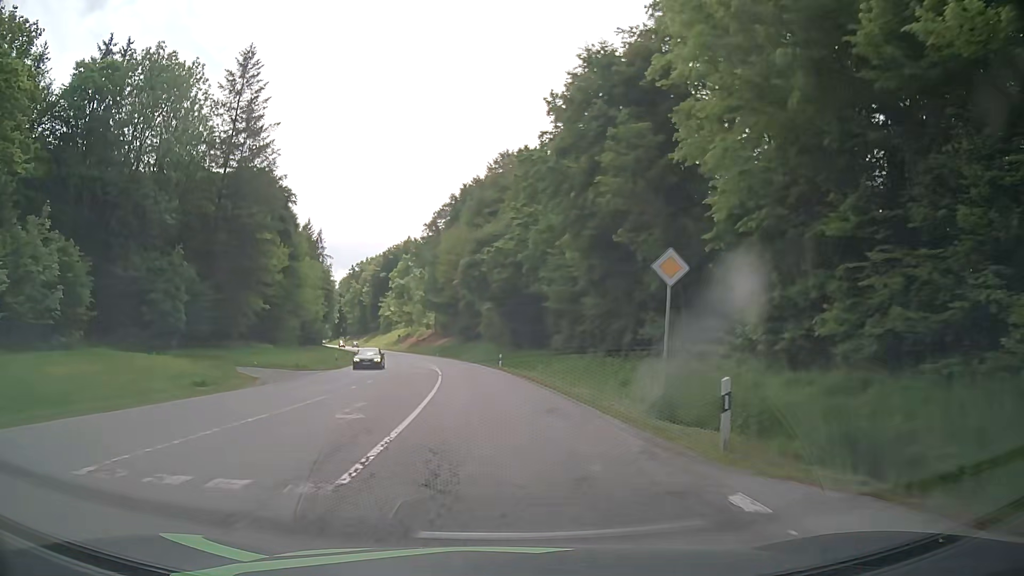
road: secondary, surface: asphalt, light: Day
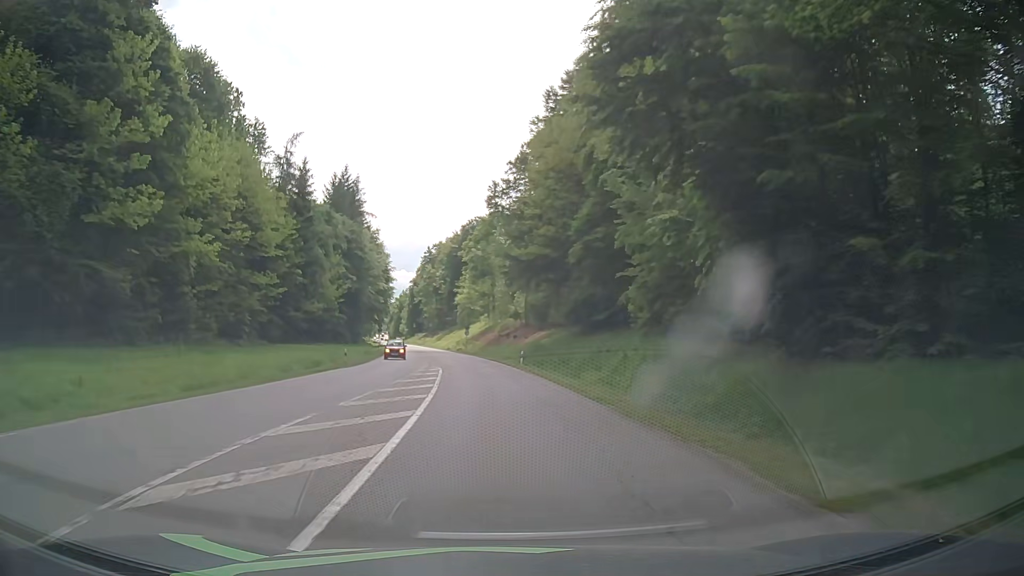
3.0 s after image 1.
(-4.0, +53.1) m; -8°
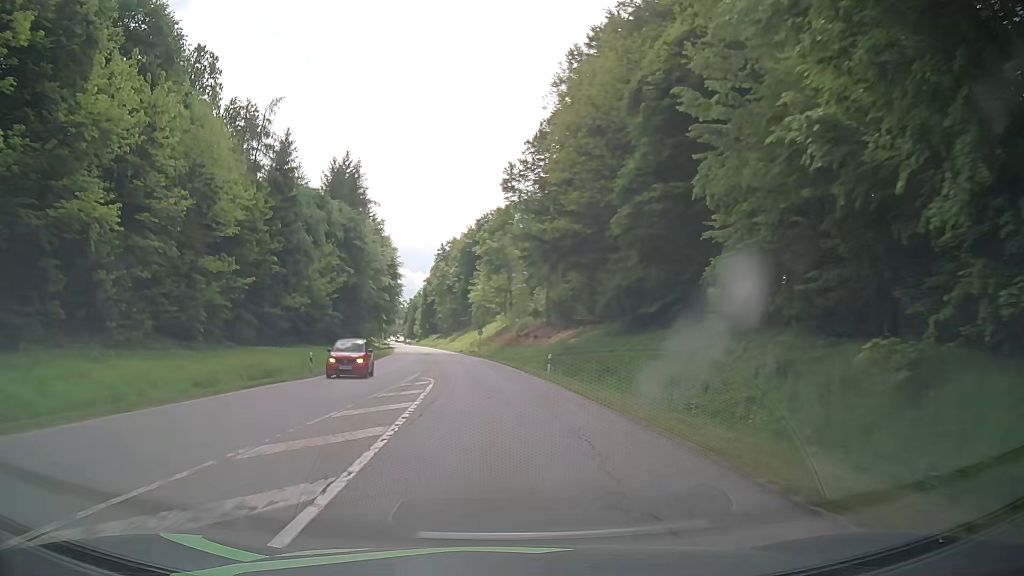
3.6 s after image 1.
(-0.3, +11.5) m; -2°
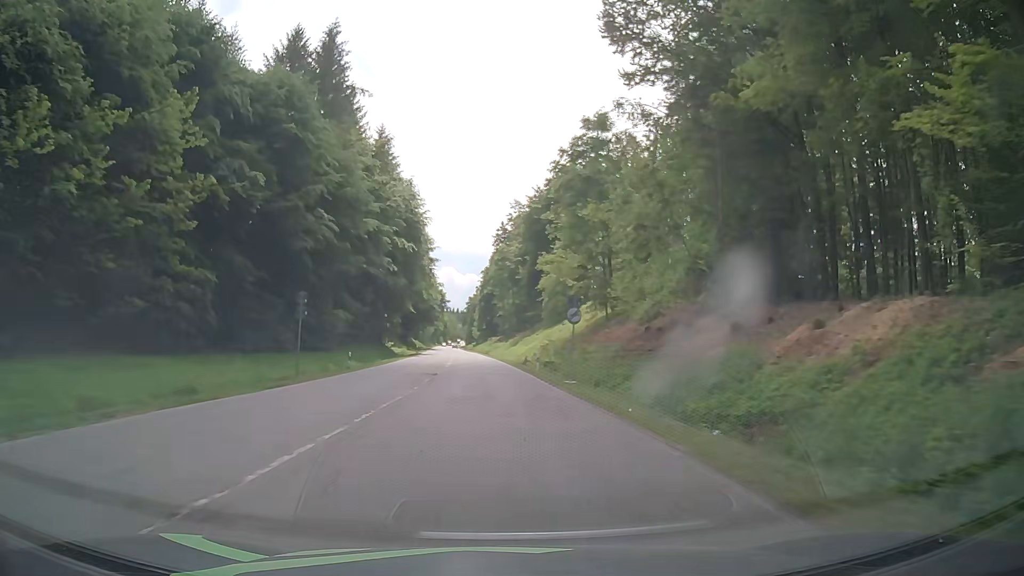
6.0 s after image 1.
(-2.6, +48.8) m; -5°
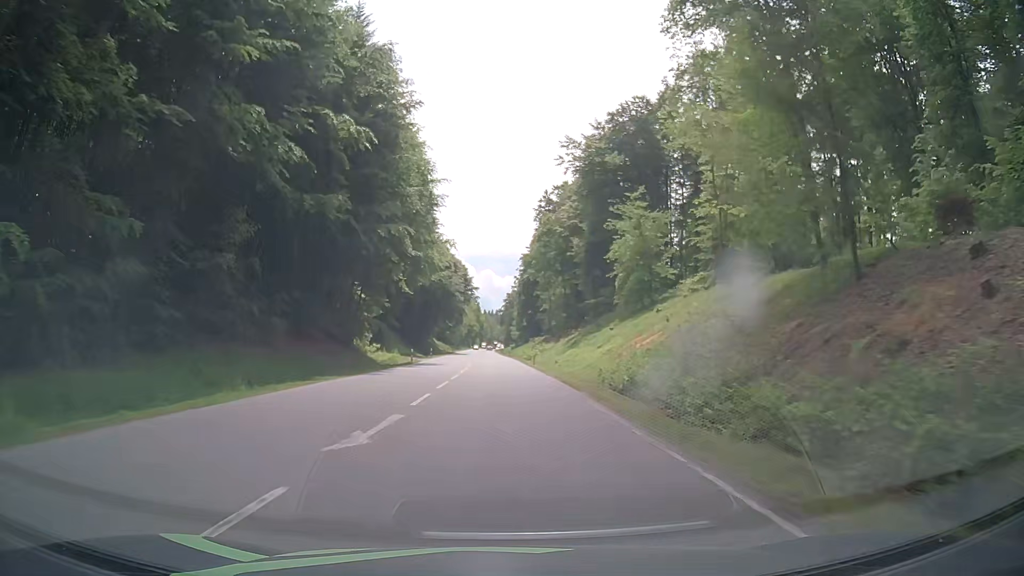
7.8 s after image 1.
(-1.4, +39.4) m; -3°
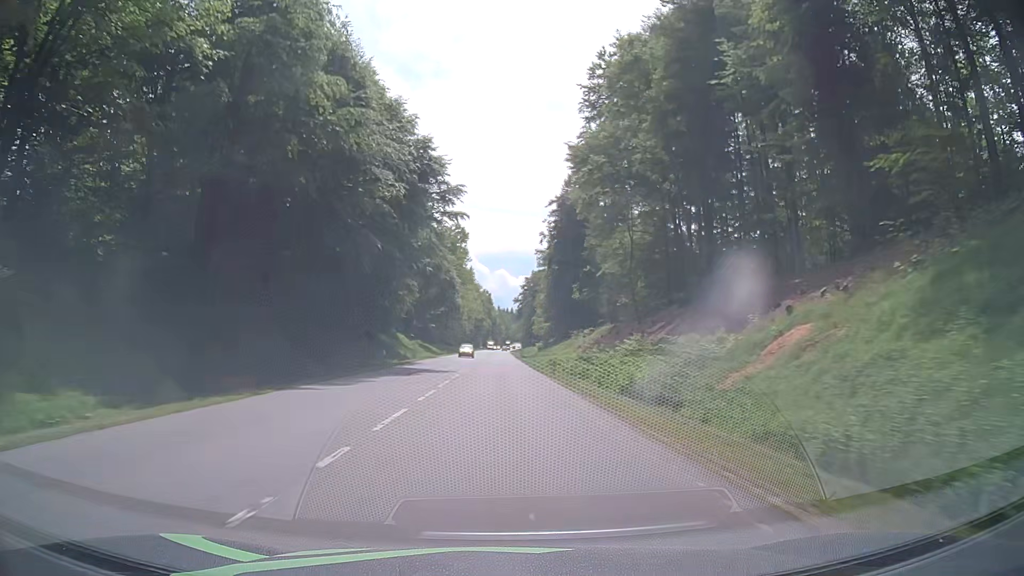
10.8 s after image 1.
(-1.4, +70.9) m; -2°
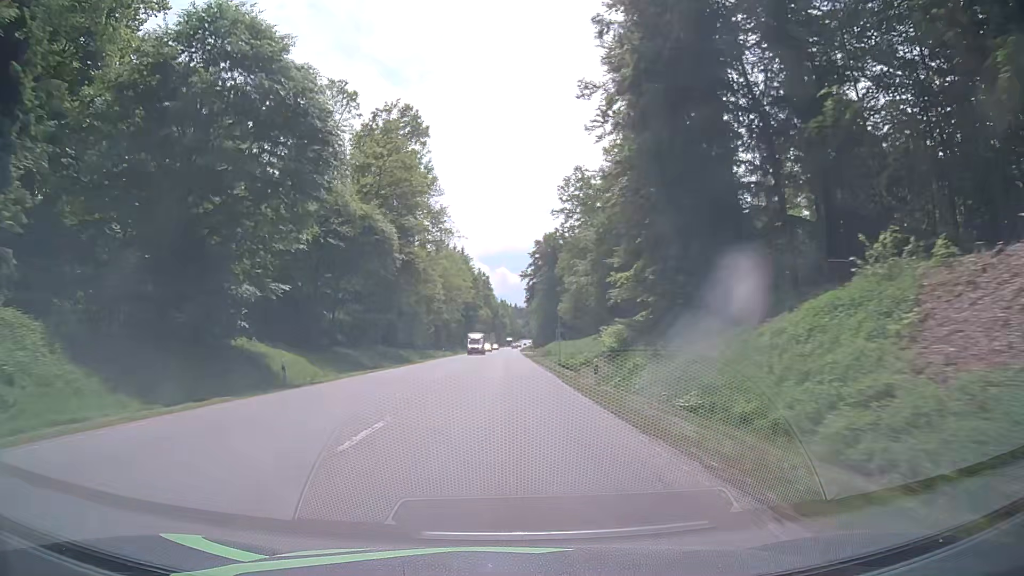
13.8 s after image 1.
(-0.3, +75.8) m; 0°
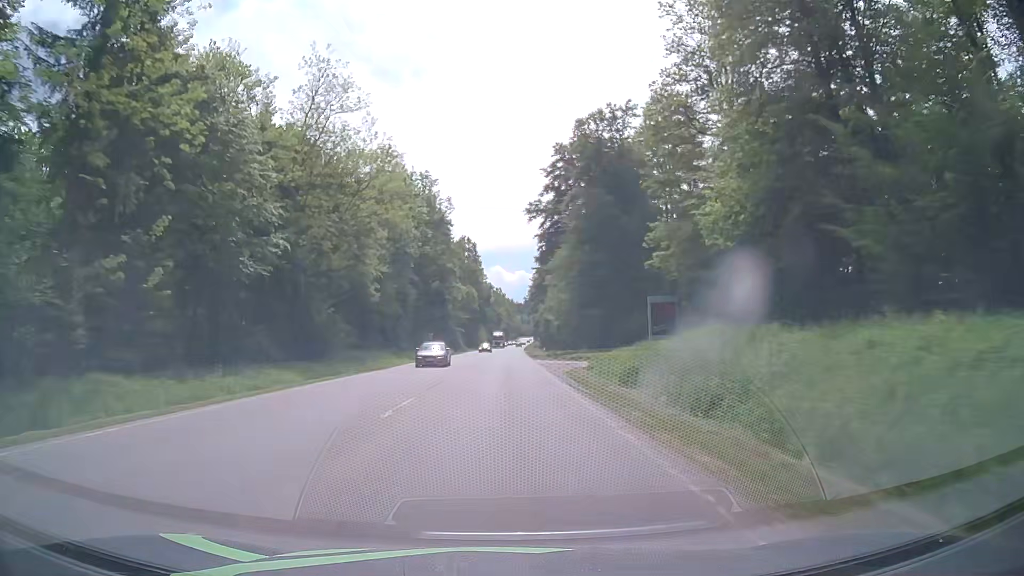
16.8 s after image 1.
(-0.1, +77.7) m; 0°
(0, +10) (0, +20) (0, +30) (0, +40) (0, +50) (0, +60) (0, +70) (+1, +80) (+1, +90) (+1, +100) m
